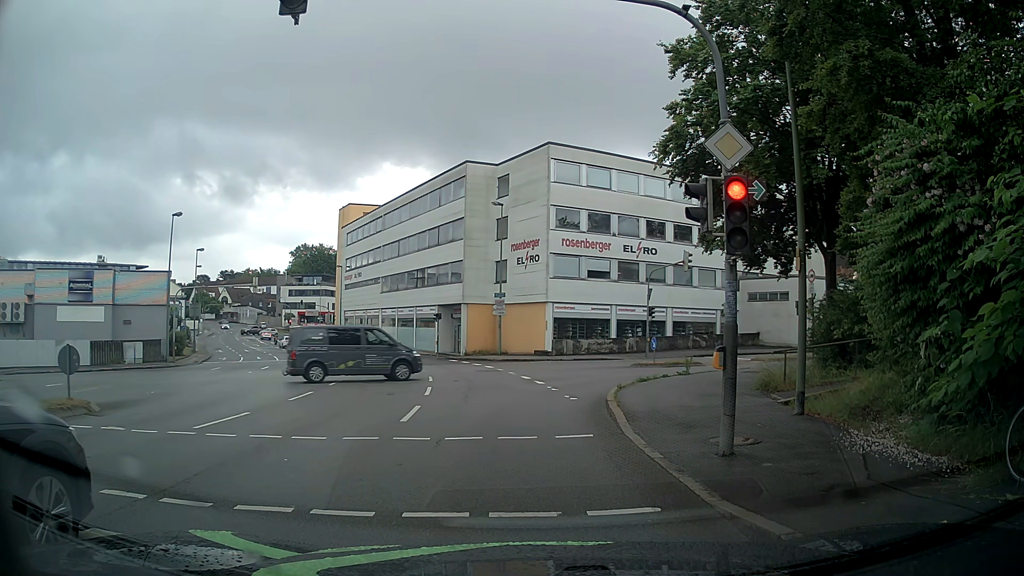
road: tertiary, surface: asphalt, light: Day
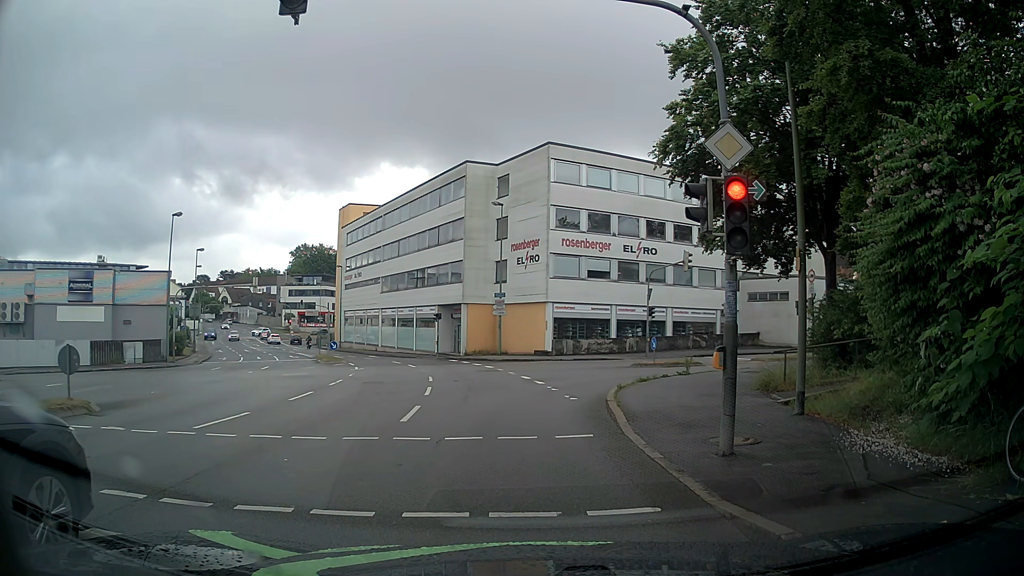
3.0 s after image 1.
(0.0, 0.0) m; 0°
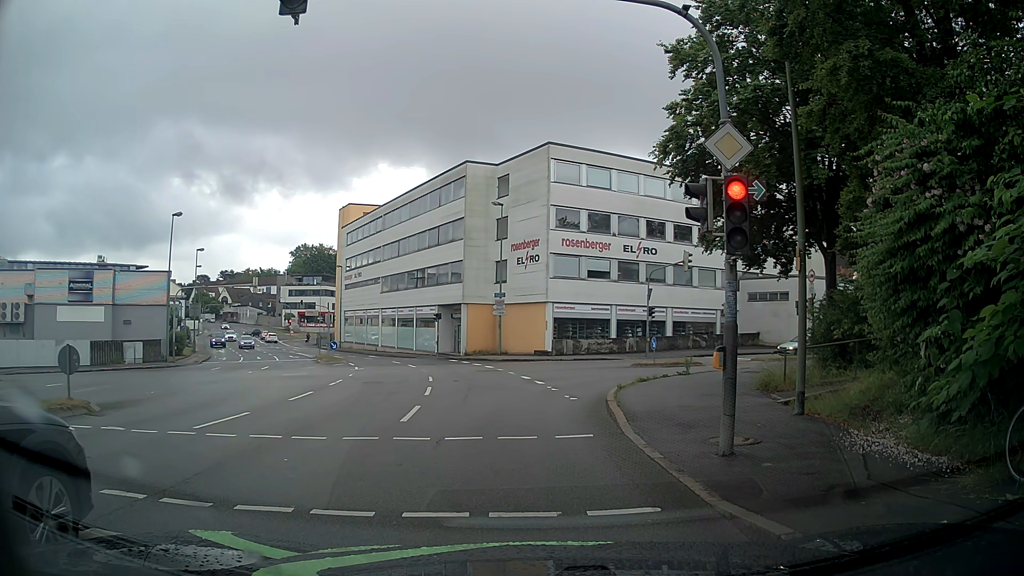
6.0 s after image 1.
(0.0, 0.0) m; 0°
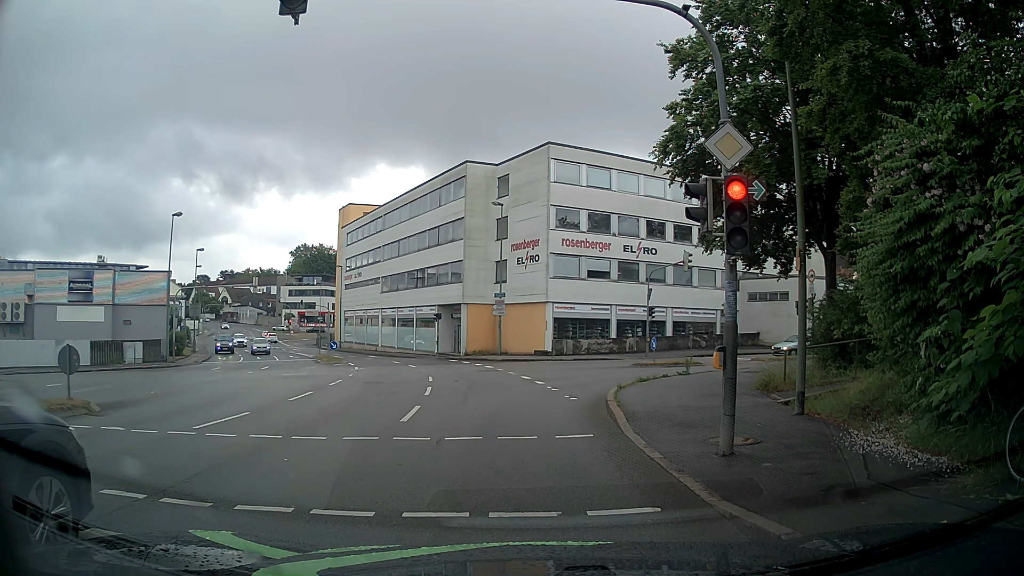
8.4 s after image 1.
(0.0, 0.0) m; 0°
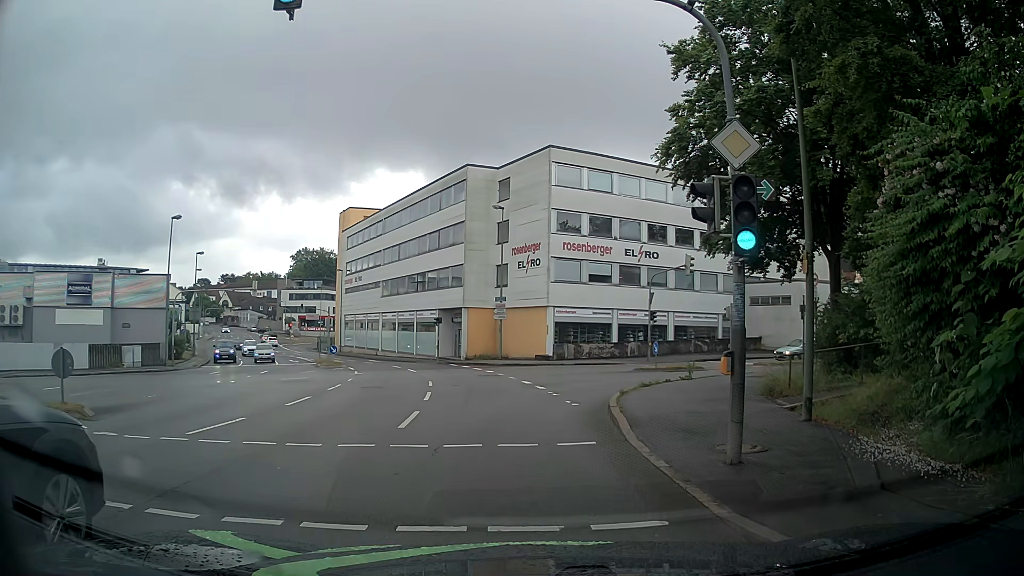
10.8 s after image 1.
(0.0, +0.3) m; 0°
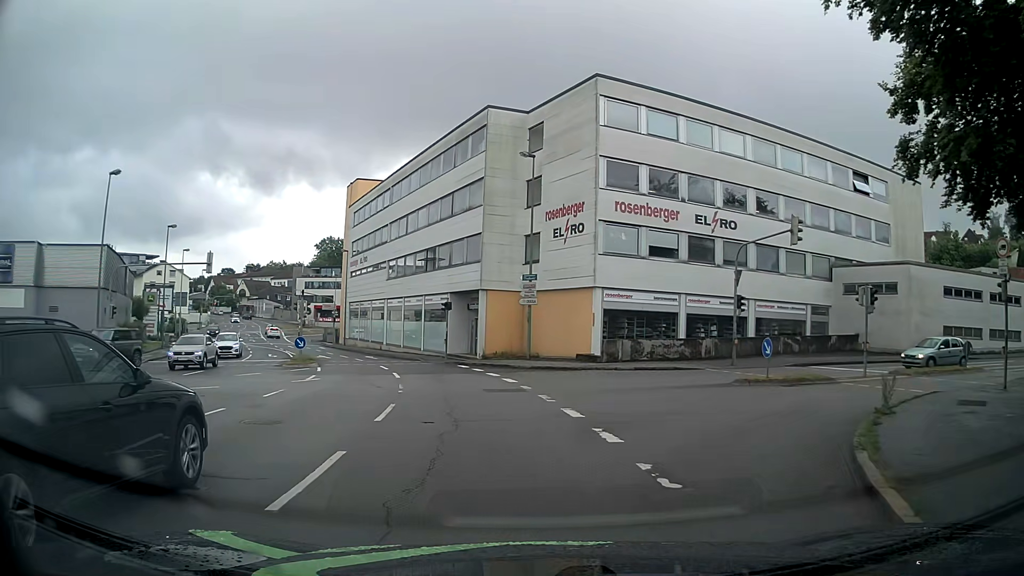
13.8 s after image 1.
(-1.2, +12.5) m; -6°
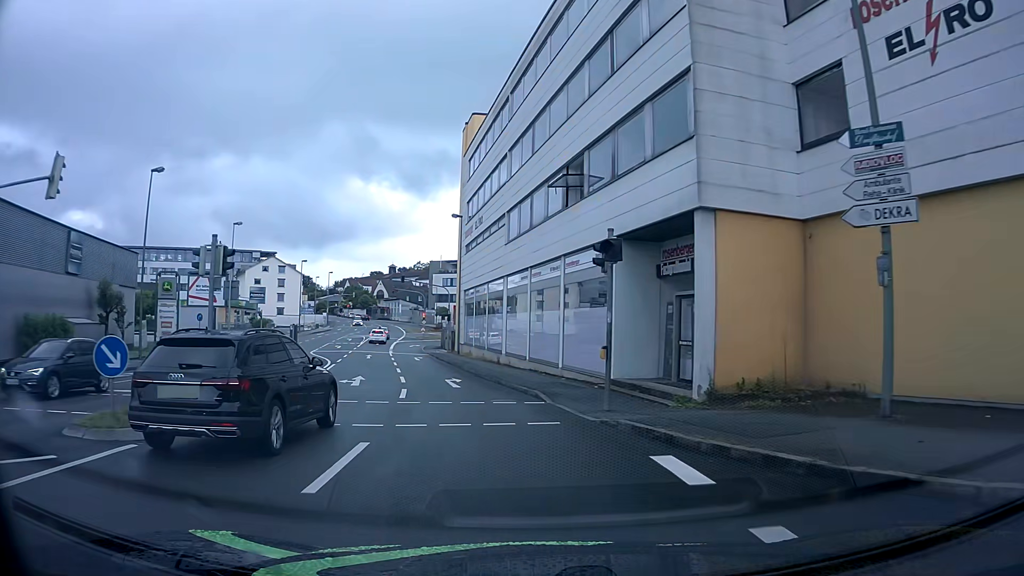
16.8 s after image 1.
(-2.8, +23.8) m; -15°
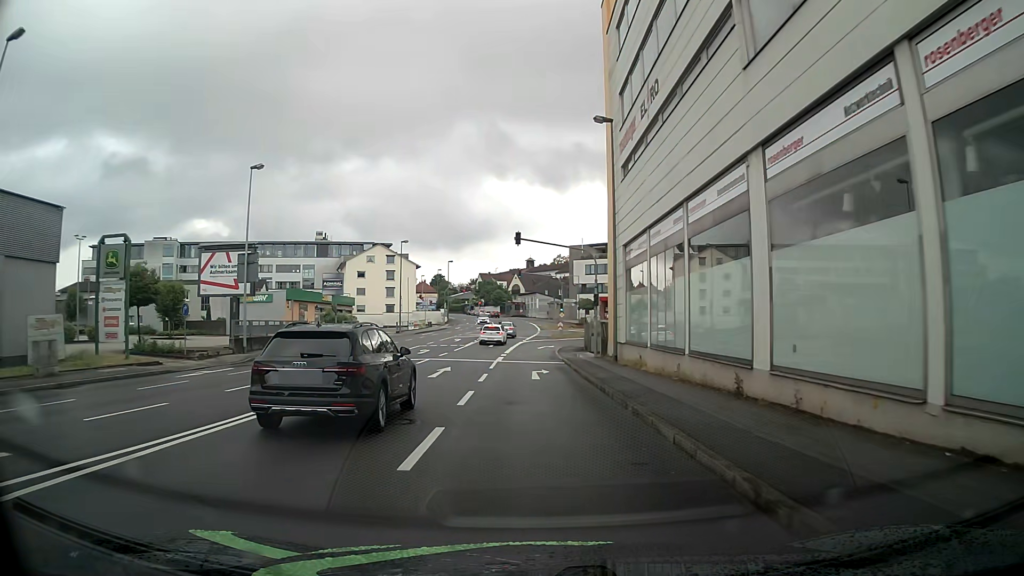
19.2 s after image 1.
(-2.6, +21.6) m; -12°
(0, +10) (0, +20) (0, +30) (0, +40) (+1, +50) (+4, +59) (+10, +68) (+15, +76) (+21, +84) (+26, +93) m
